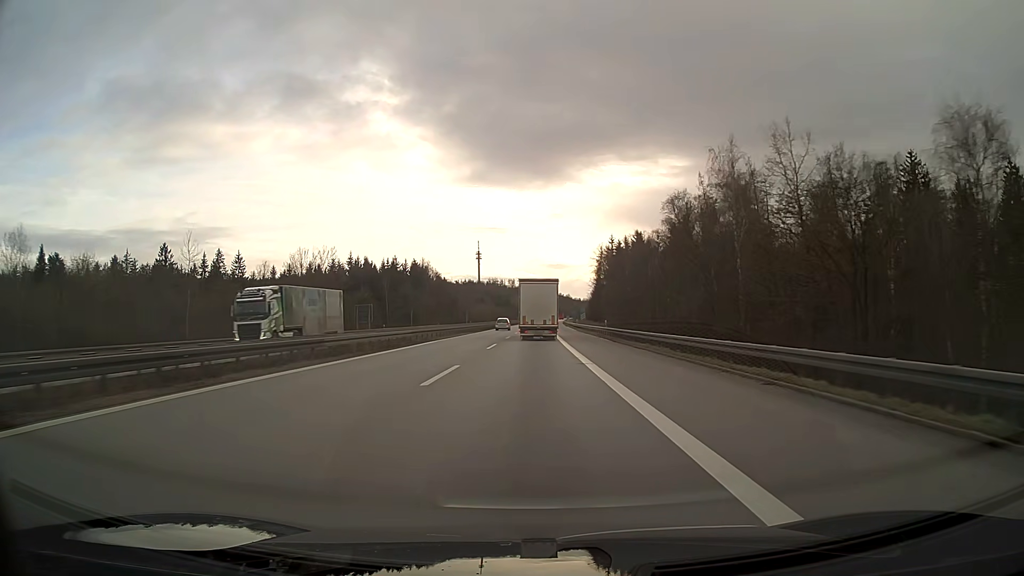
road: motorway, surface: asphalt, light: Day
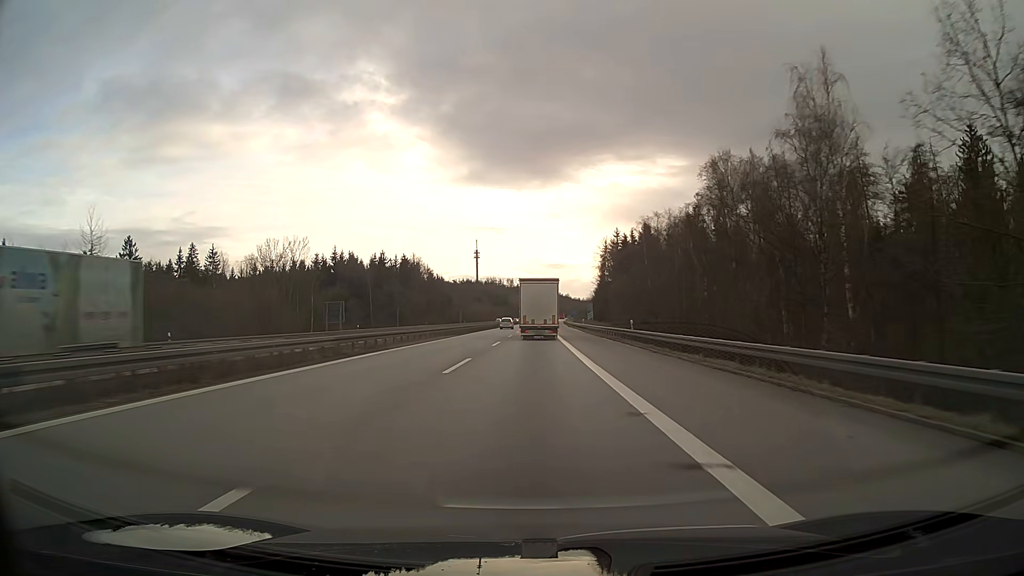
(0.0, +15.1) m; 0°
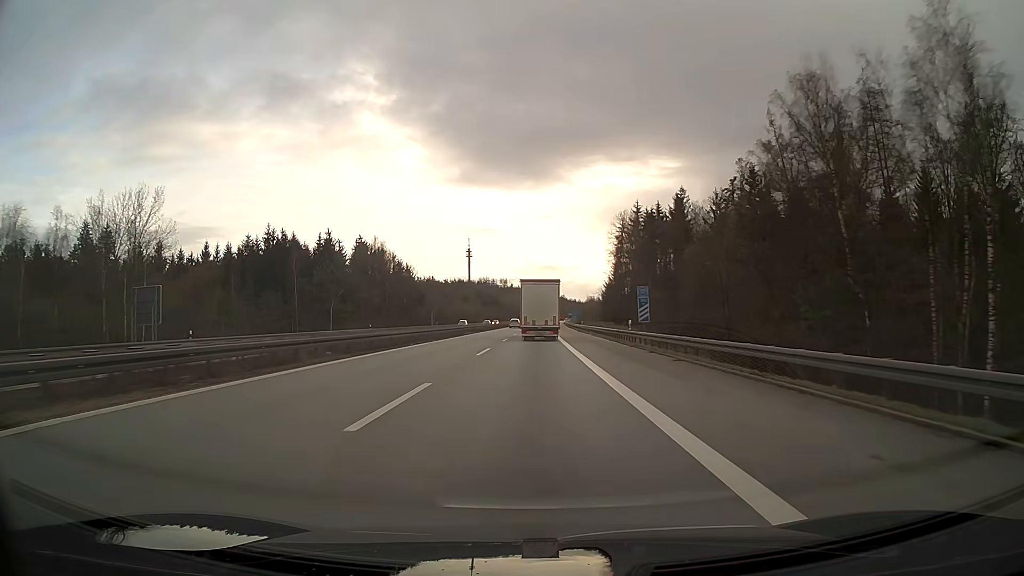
(+0.2, +45.1) m; +1°
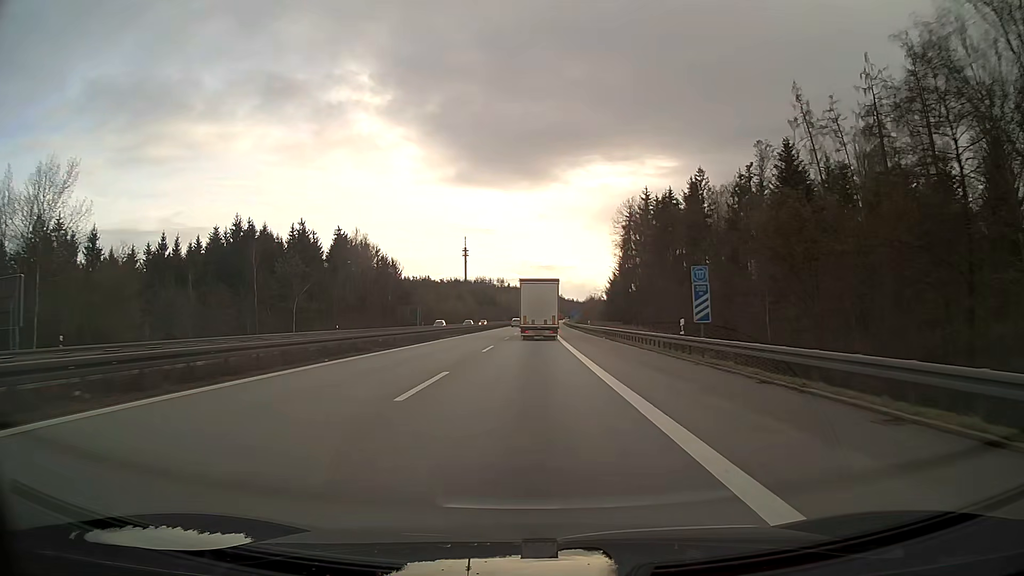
(0.0, +15.0) m; 0°
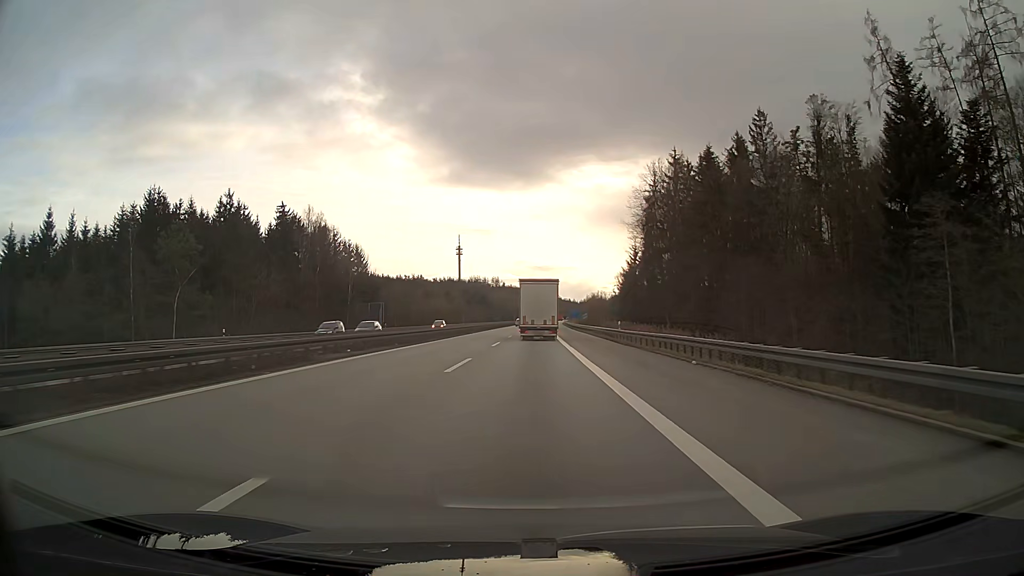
(+0.1, +29.9) m; 0°
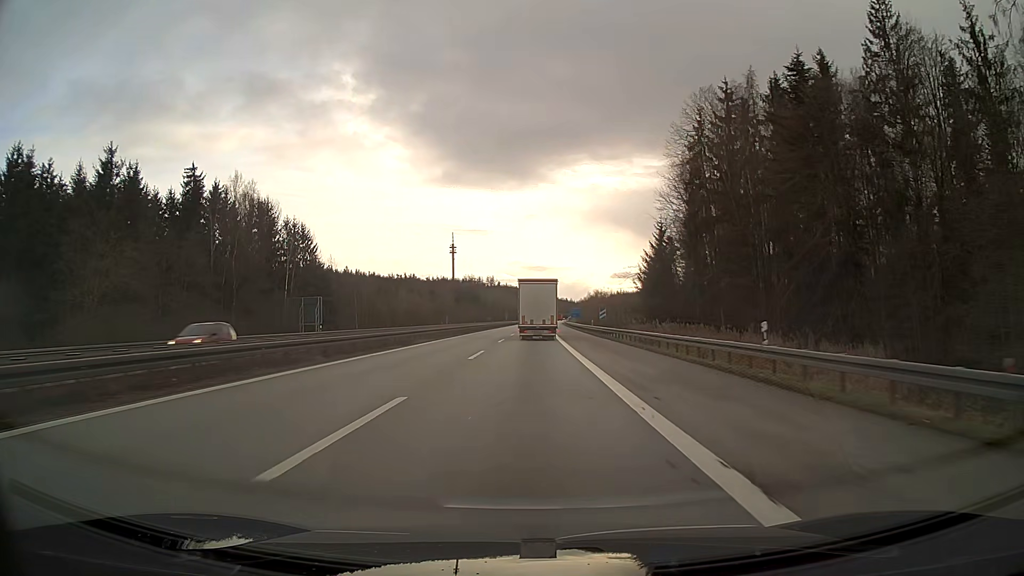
(+0.1, +29.9) m; 0°
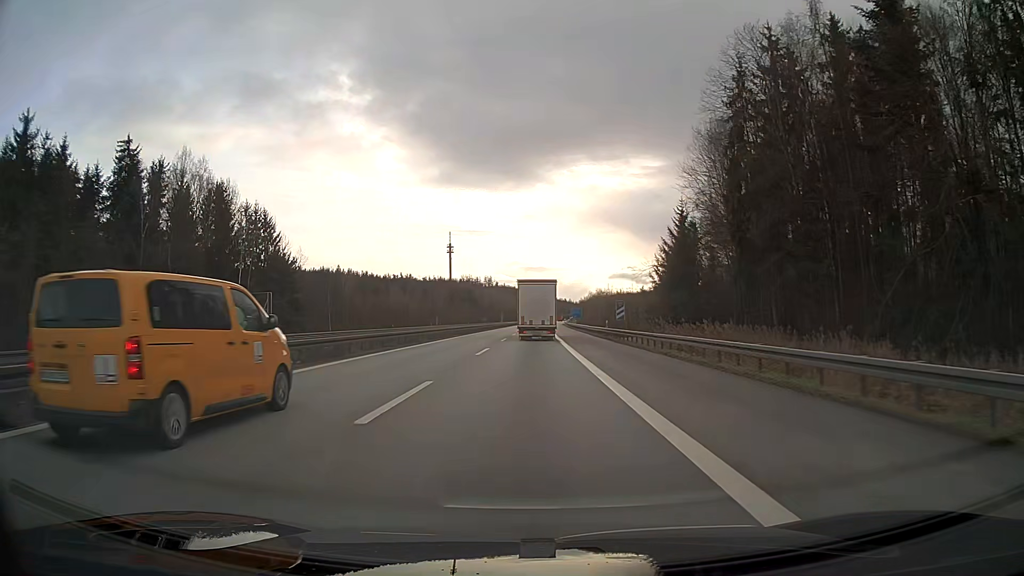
(0.0, +14.9) m; 0°
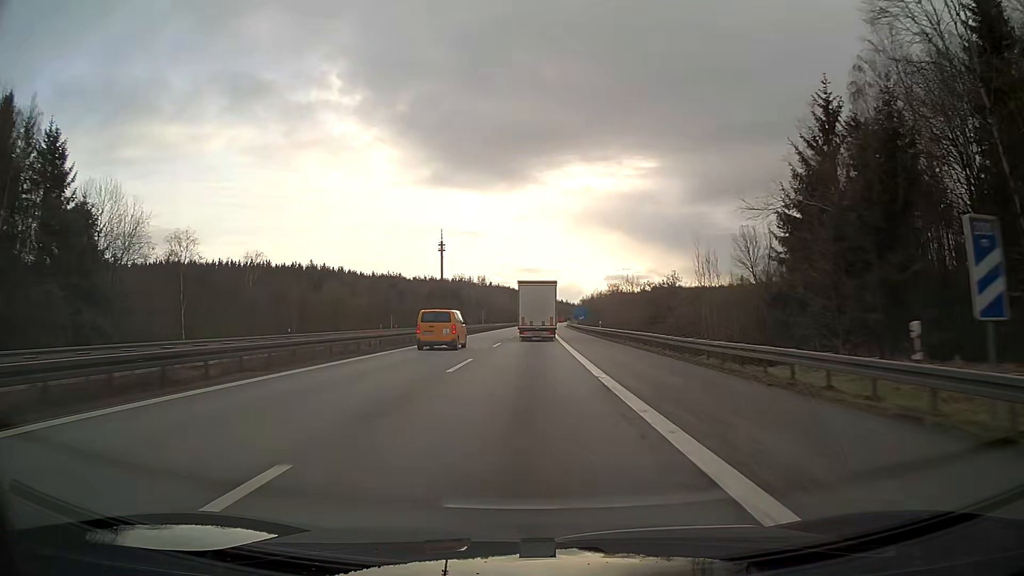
(+0.1, +44.8) m; 0°
(0, +10) (0, +20) (0, +30) (0, +40) (0, +50) (0, +60) (0, +70) (+1, +80) (+1, +90) (+1, +100) m
